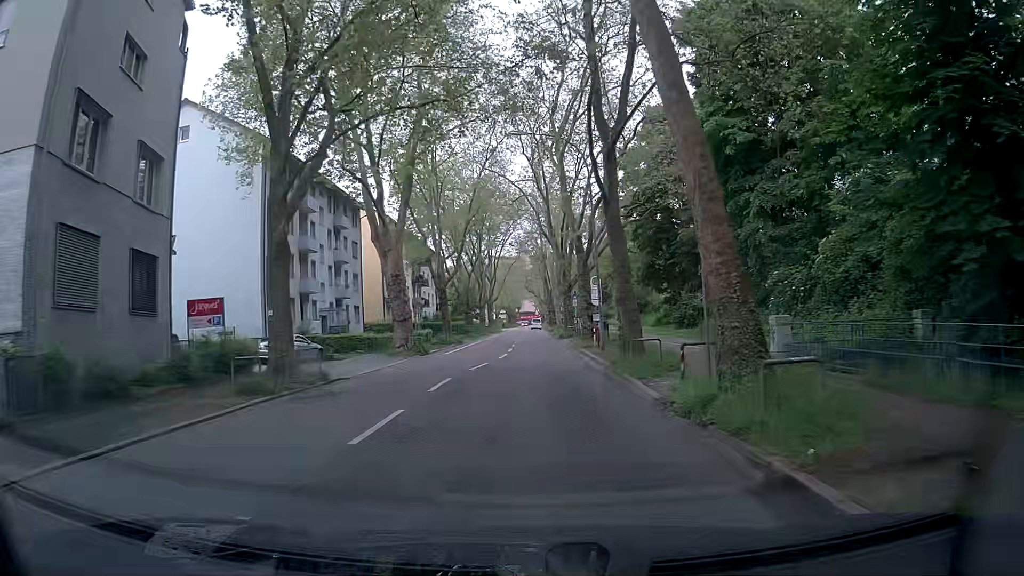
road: secondary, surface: asphalt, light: Day
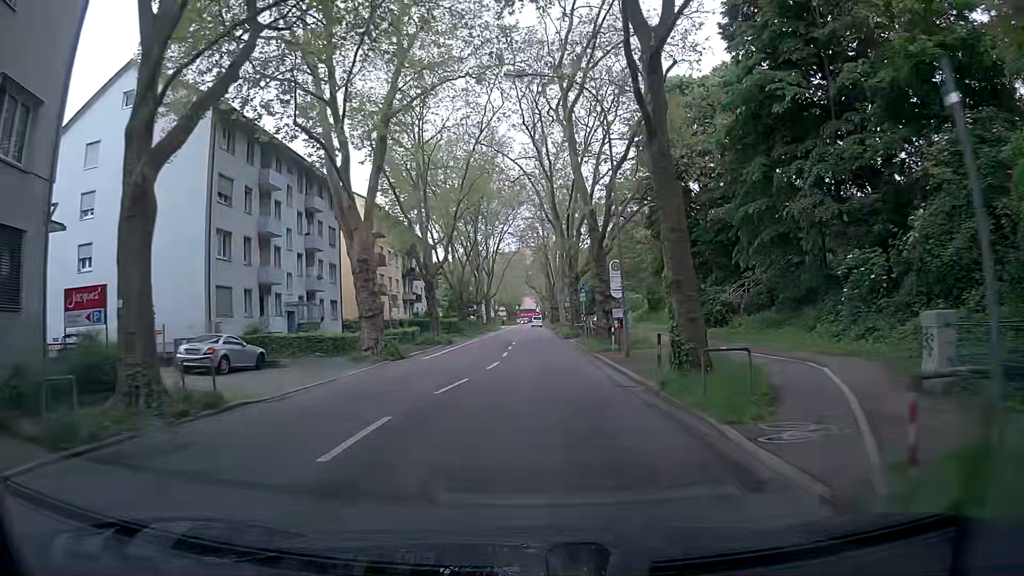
(-0.3, +7.2) m; -2°
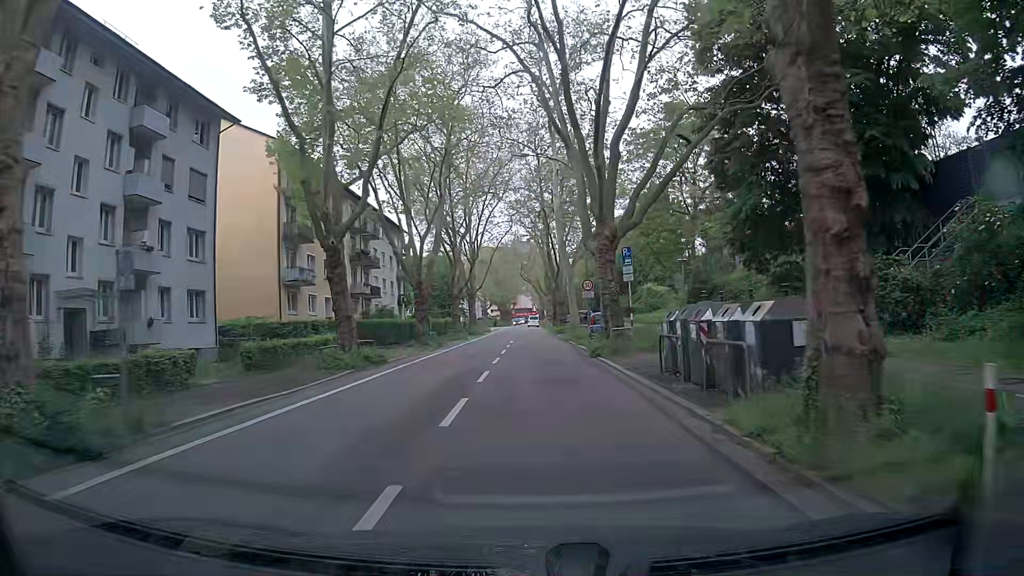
(-0.1, +22.0) m; 0°
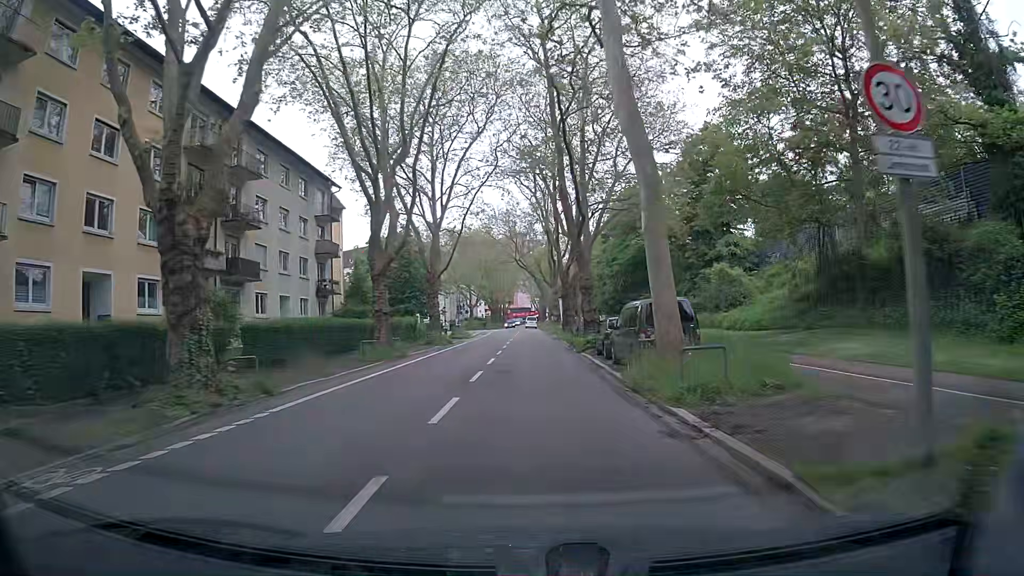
(+0.3, +29.7) m; 0°
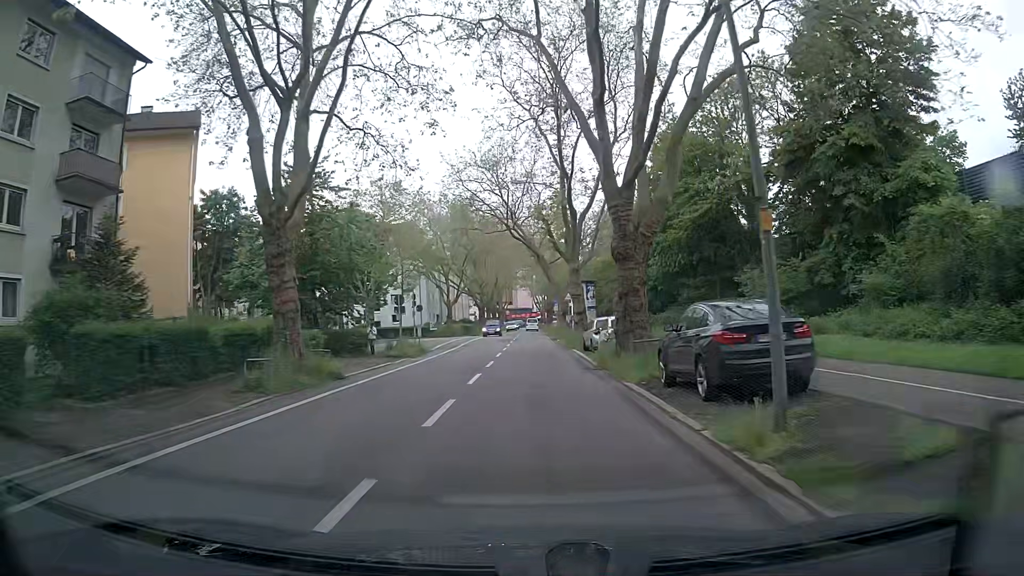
(0.0, +30.2) m; -1°
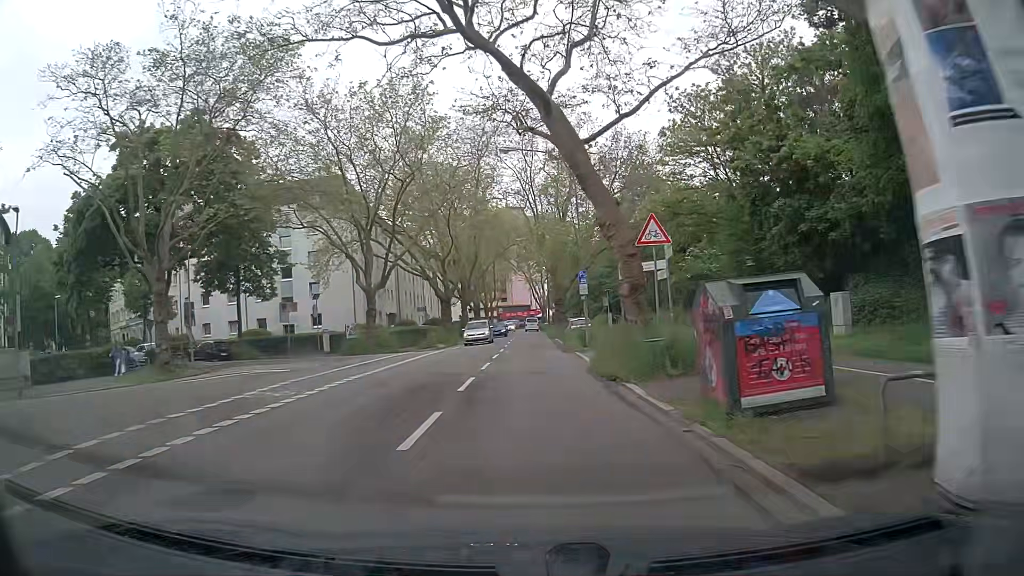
(+0.3, +37.7) m; 0°
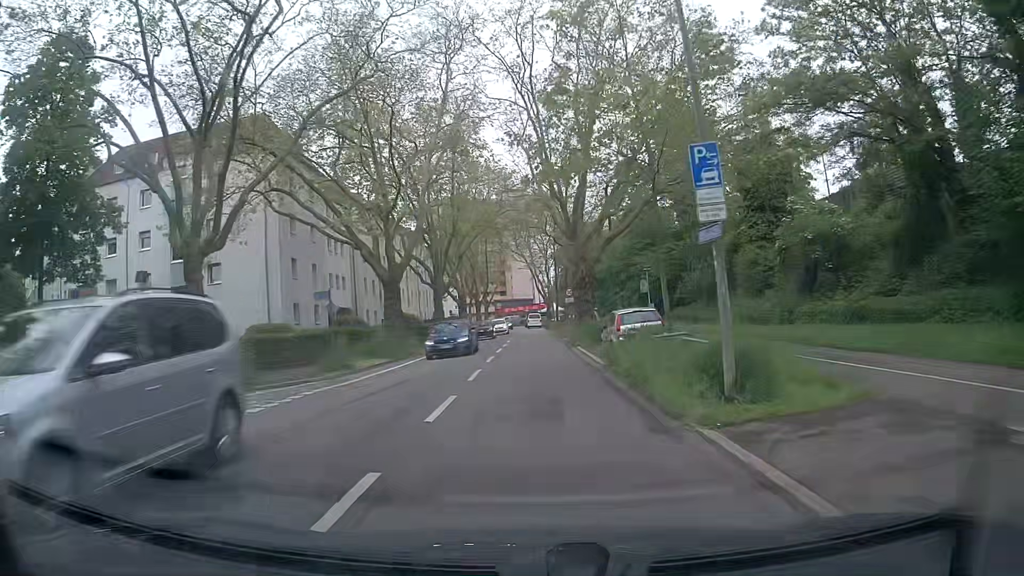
(+0.3, +22.2) m; 0°
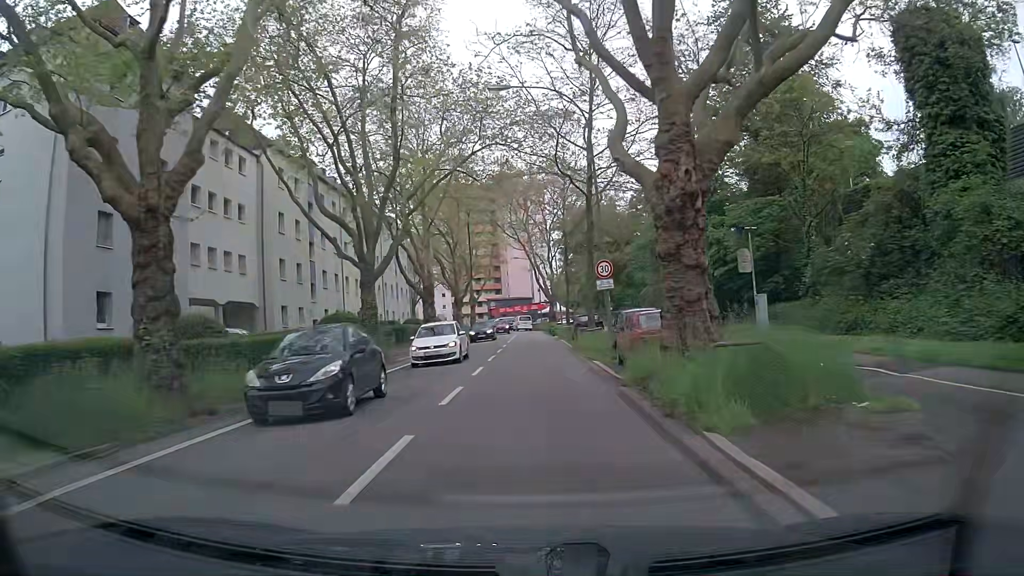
(+0.3, +22.0) m; 0°
(0, +10) (0, +20) (0, +30) (0, +40) (0, +50) (+1, +60) (+1, +70) (+1, +80) (-1, +90) (-3, +99) m
